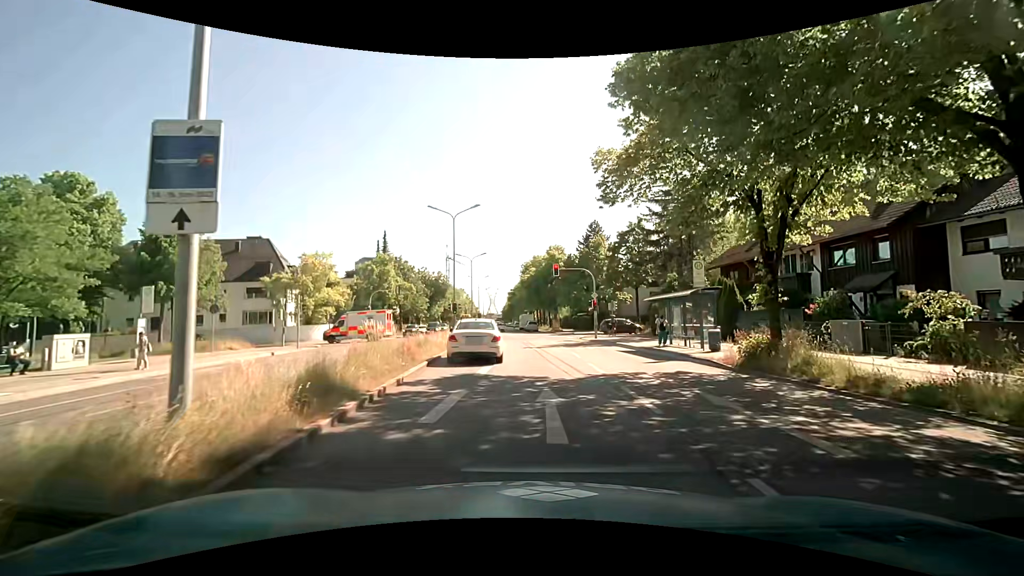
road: primary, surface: asphalt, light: Day
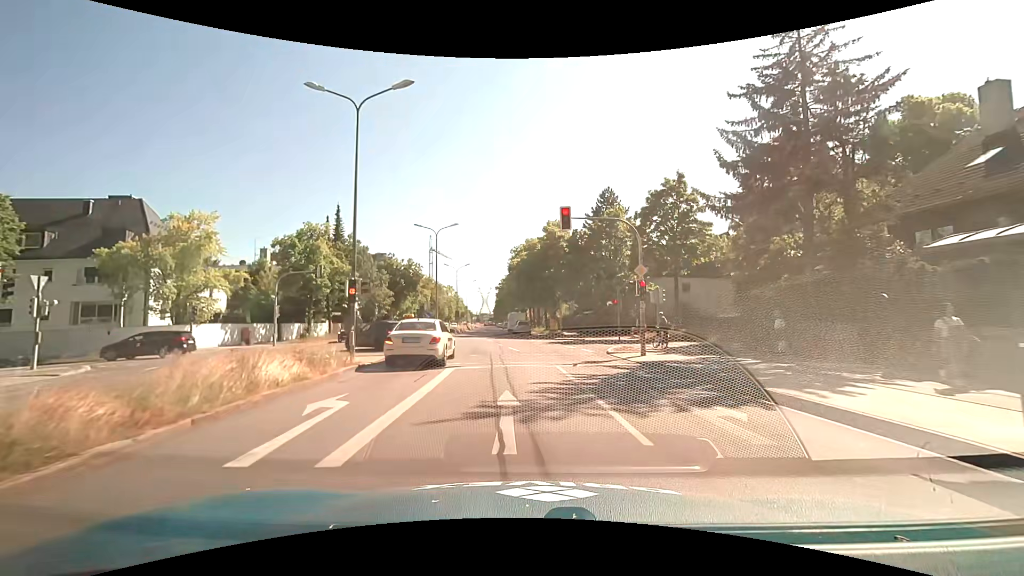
(+0.2, +20.1) m; 0°
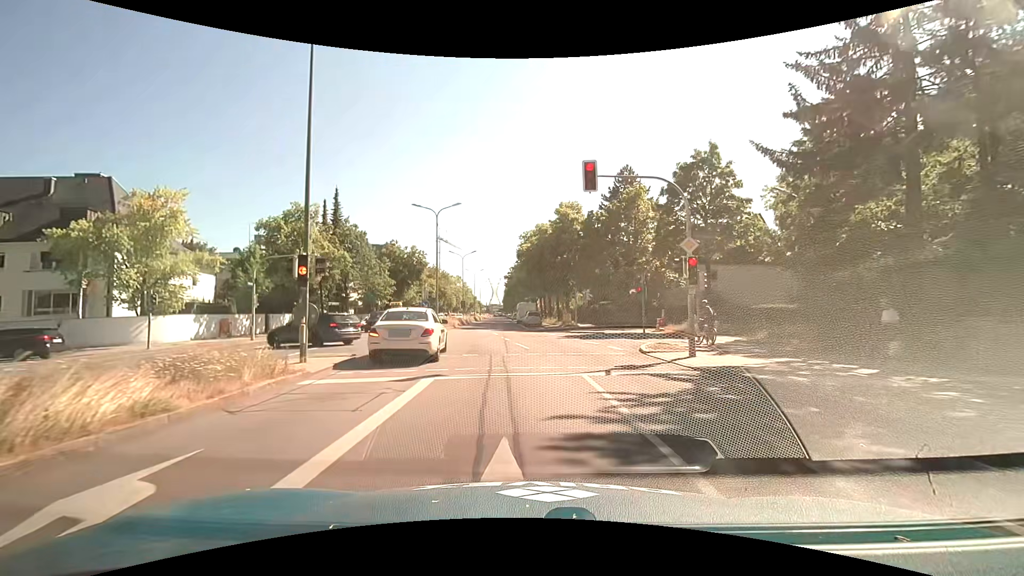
(0.0, +4.6) m; -1°
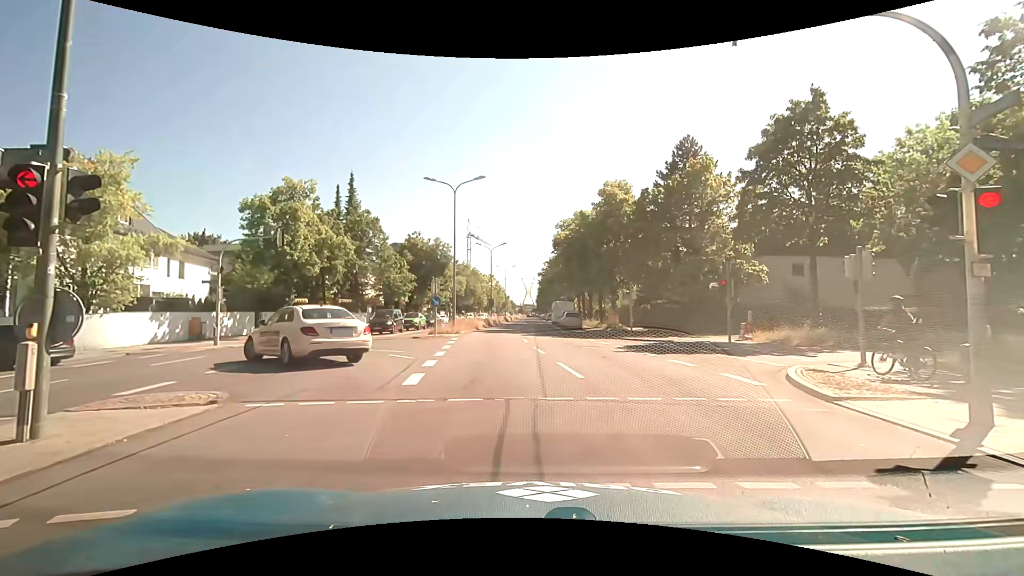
(-0.3, +7.7) m; -5°
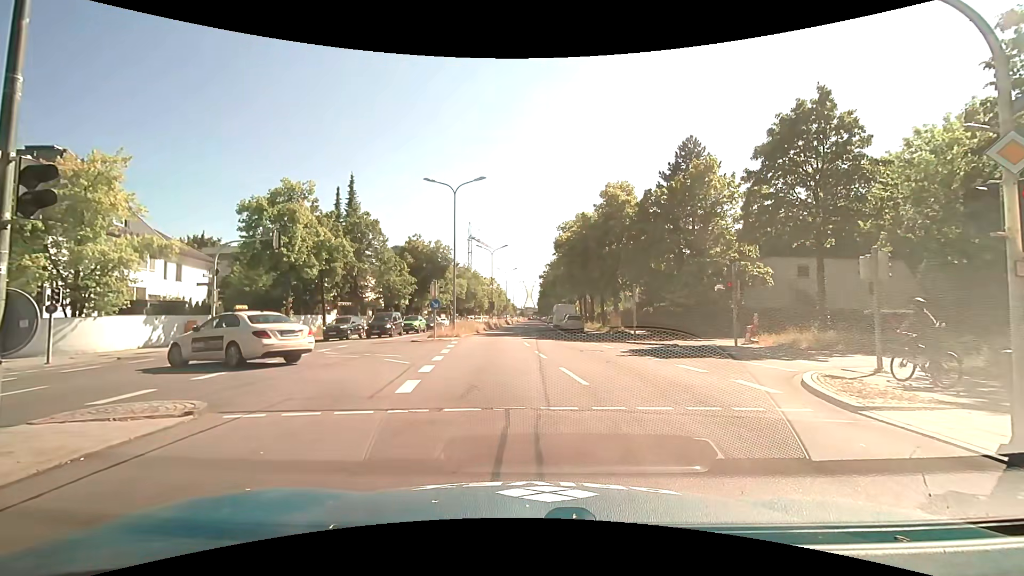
(0.0, +0.5) m; 0°
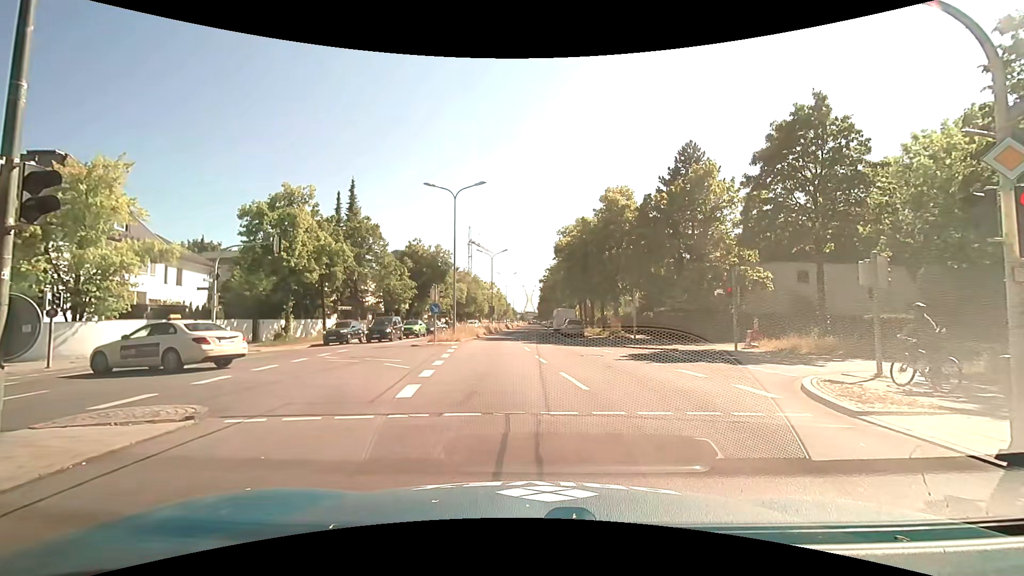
(0.0, +0.1) m; 0°
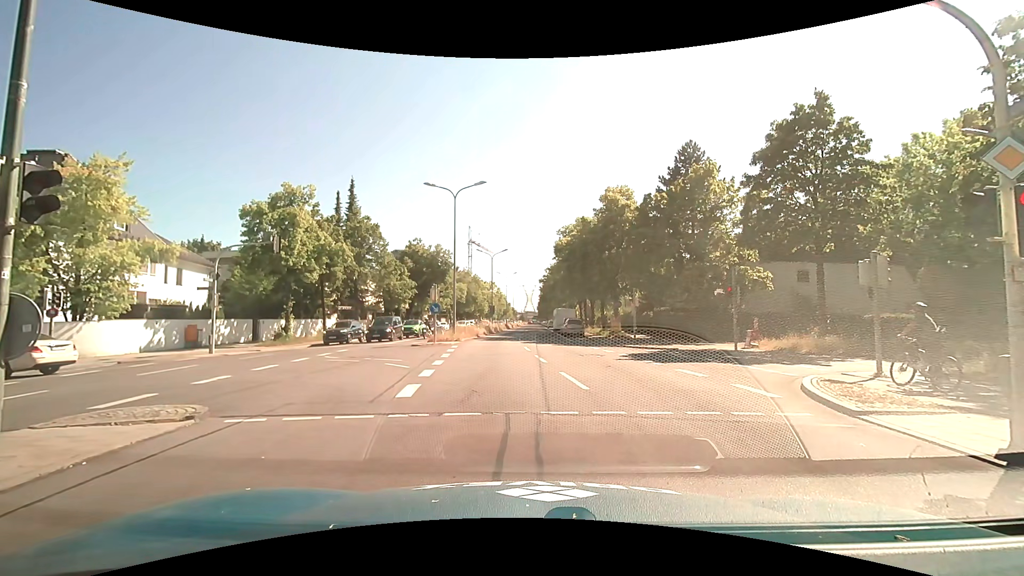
(0.0, 0.0) m; 0°
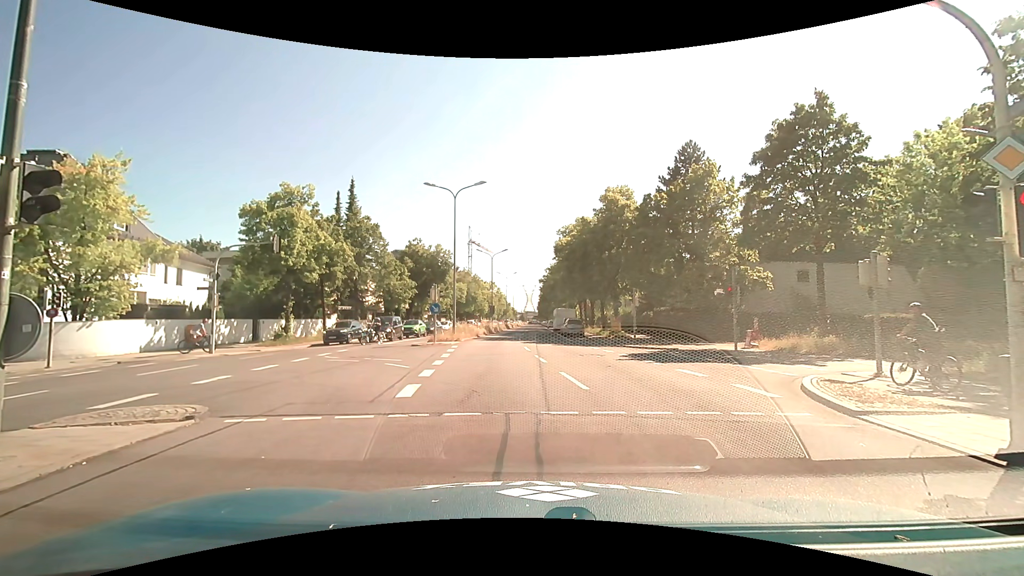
(0.0, 0.0) m; 0°
(0, +10) (-1, +20) (-2, +30) (-2, +40) (-2, +50) (-1, +60) (-1, +70) (0, +80) (0, +90) (0, +100) m
